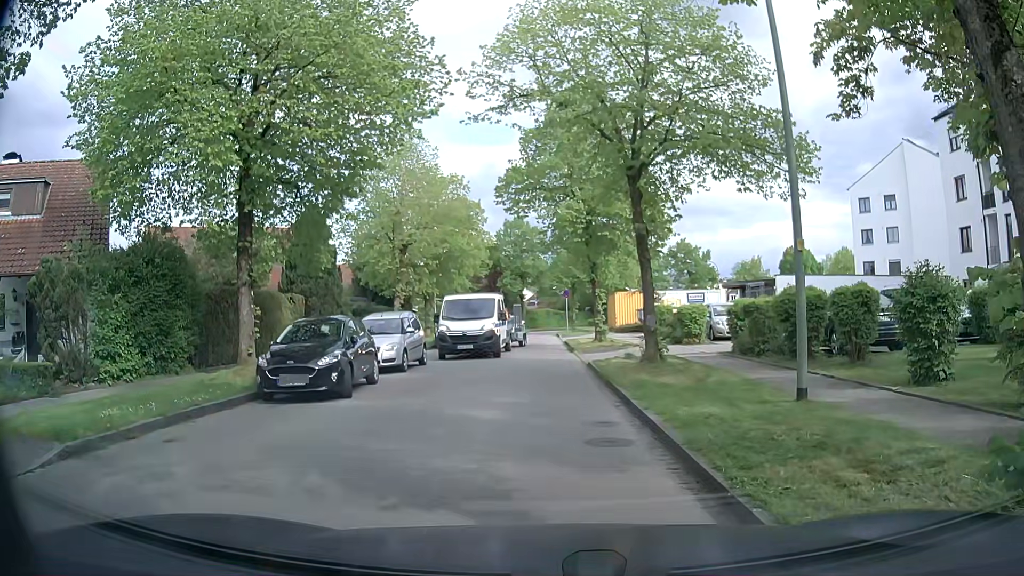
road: residential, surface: asphalt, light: Day
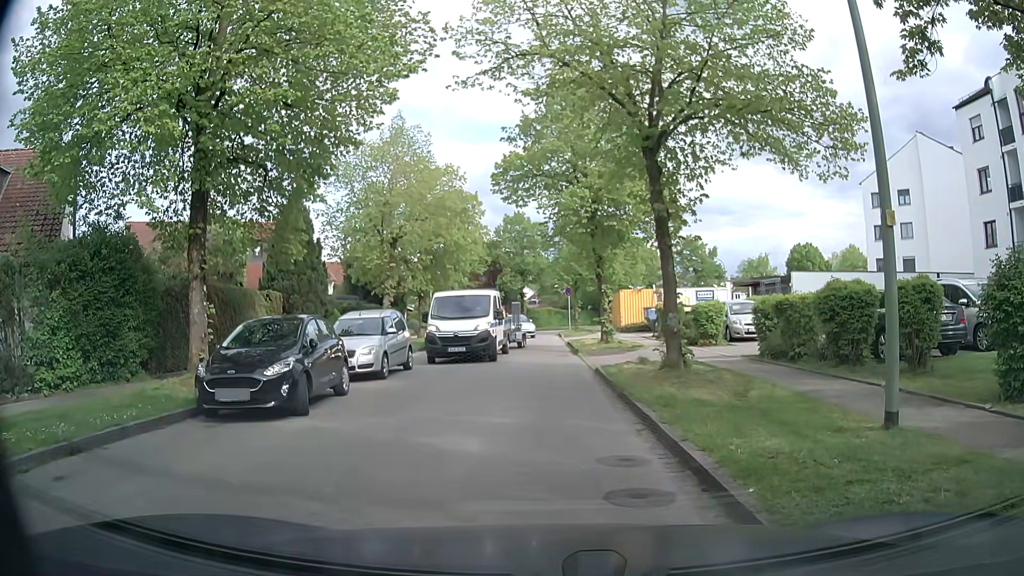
(0.0, +2.3) m; 0°
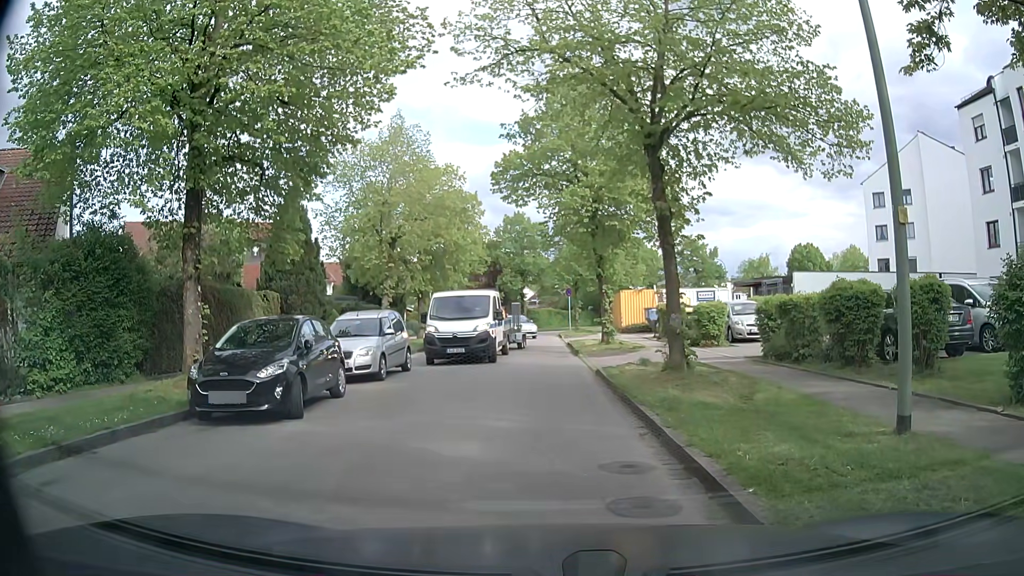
(0.0, +0.2) m; 0°
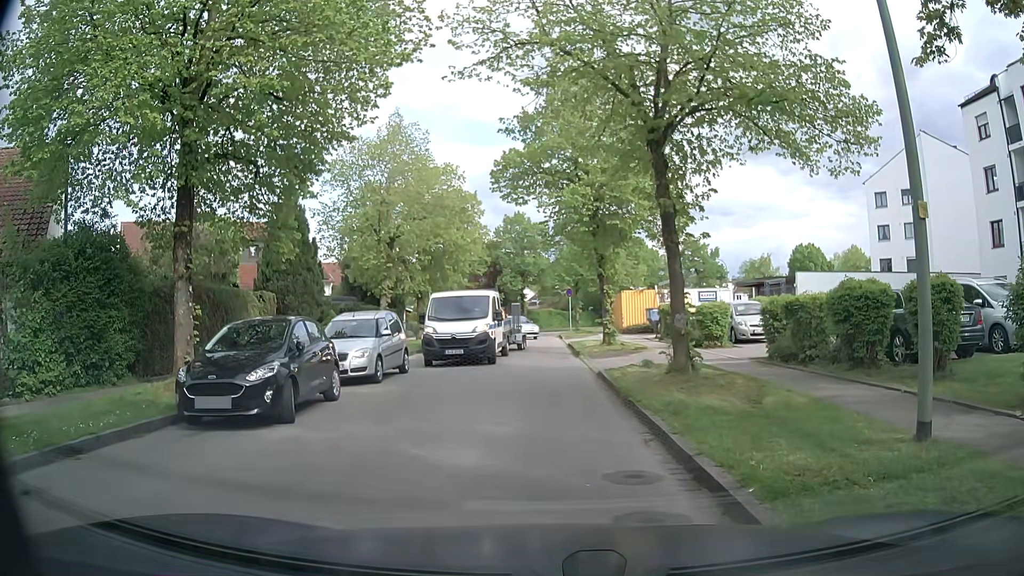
(0.0, +0.4) m; 0°
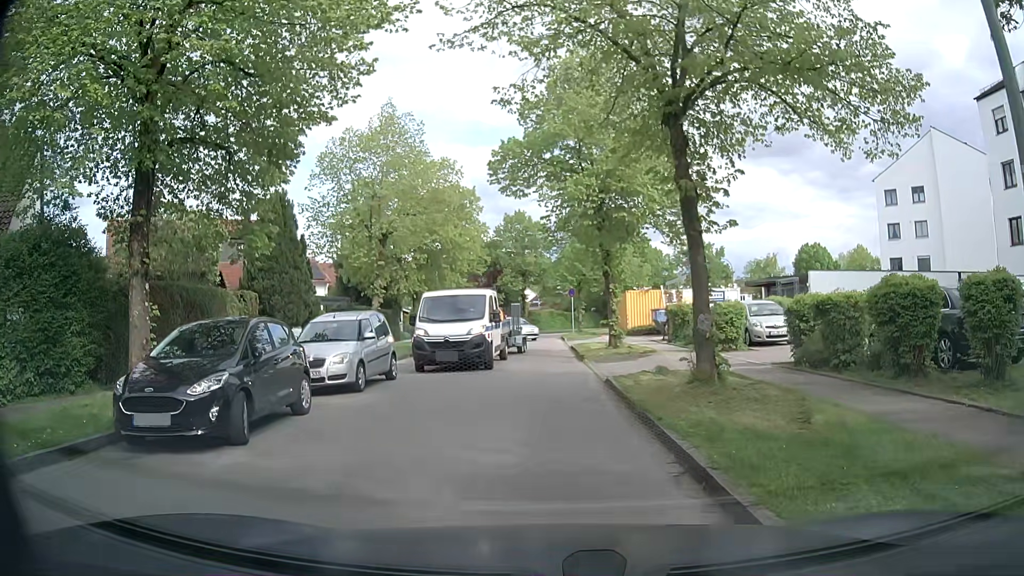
(-0.1, +1.7) m; -3°
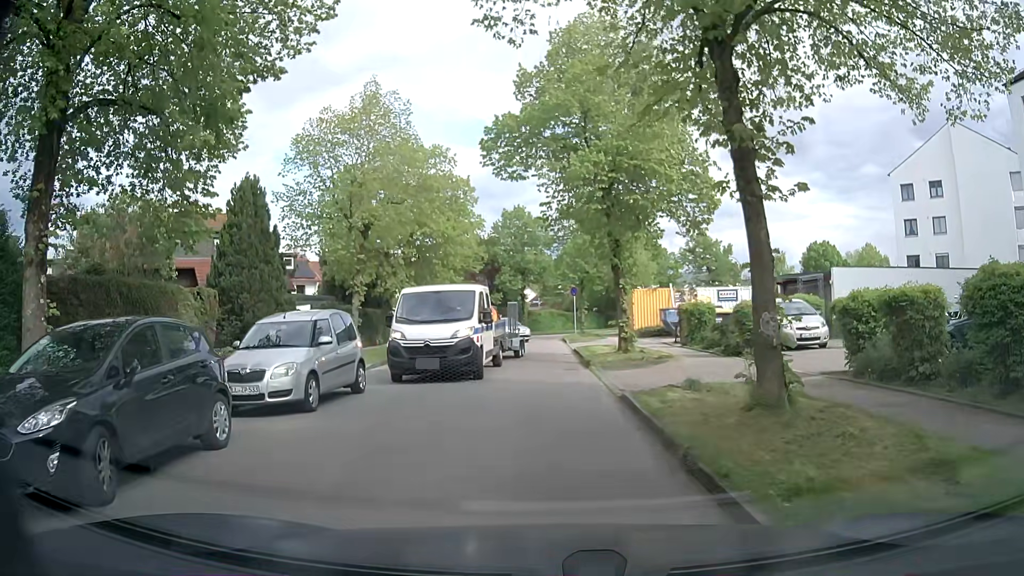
(0.0, +2.9) m; -2°
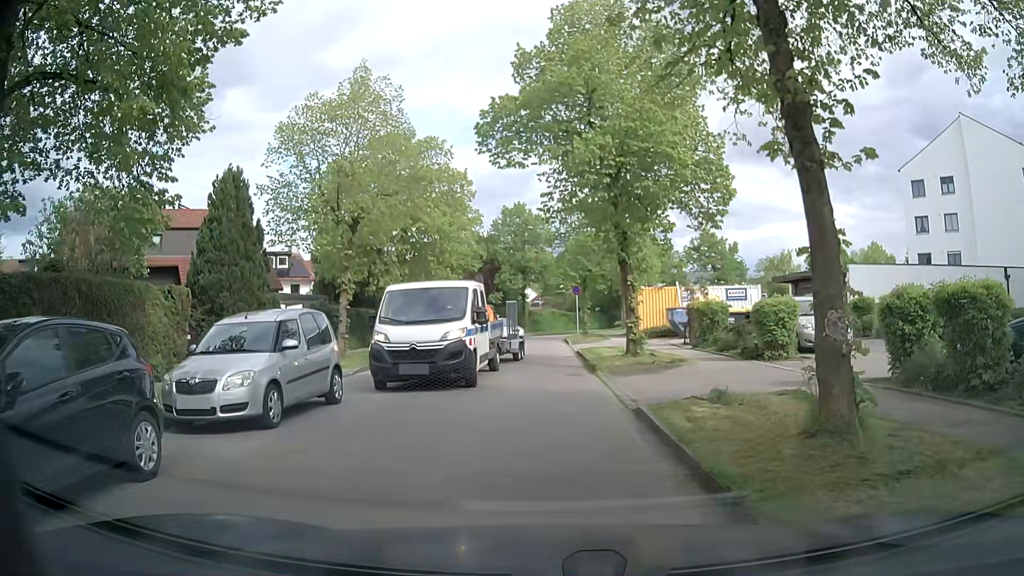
(0.0, +1.6) m; 0°
